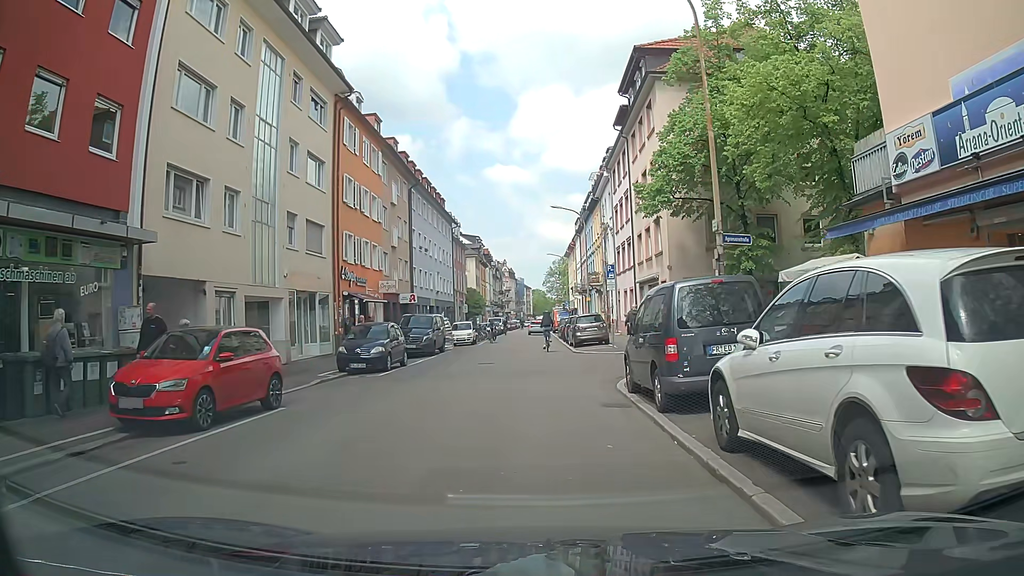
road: residential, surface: asphalt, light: Day
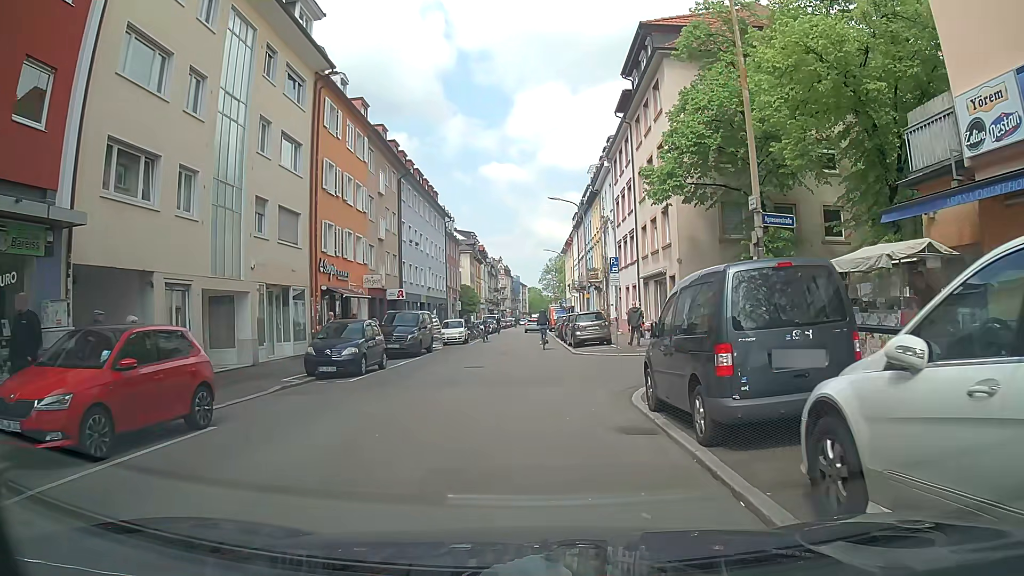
(0.0, +2.7) m; 0°
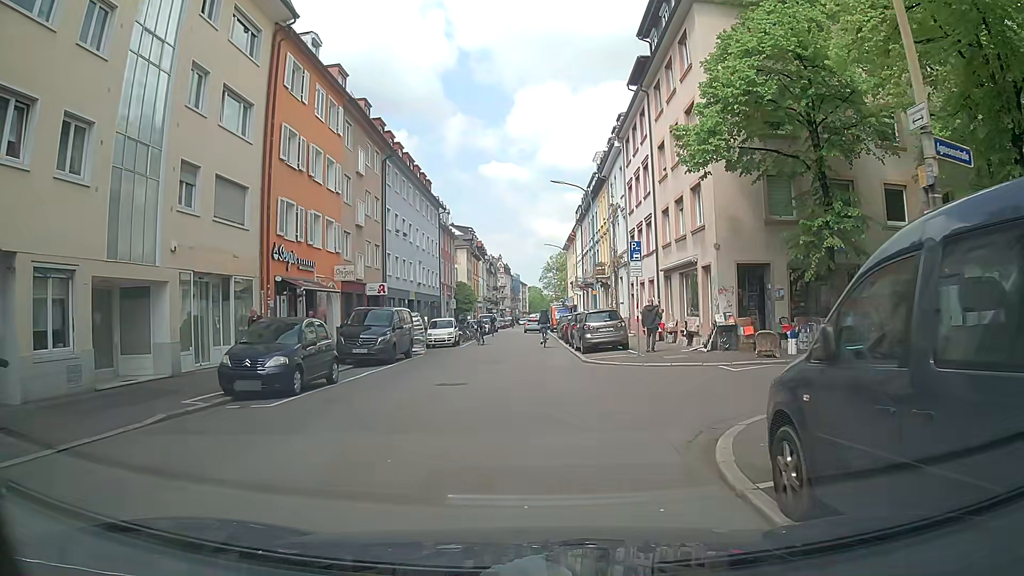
(0.0, +5.3) m; +2°
(0, +10) (0, +20) (-1, +30) (-1, +40) (-1, +50) (-1, +60) (-1, +70) (-1, +80) (-2, +90) (-2, +100) m
